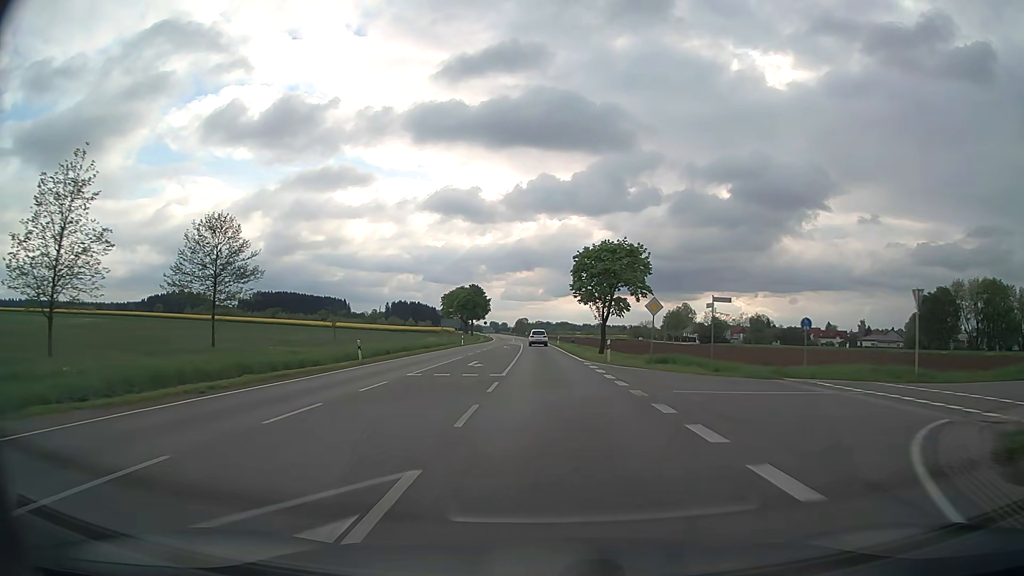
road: secondary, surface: asphalt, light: Day
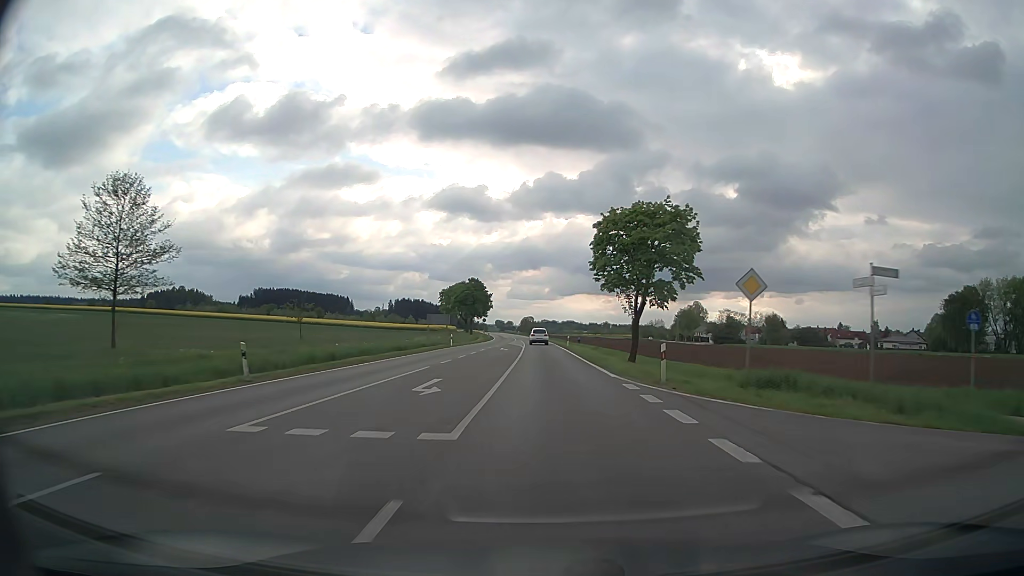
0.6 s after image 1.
(-0.1, +13.3) m; -1°
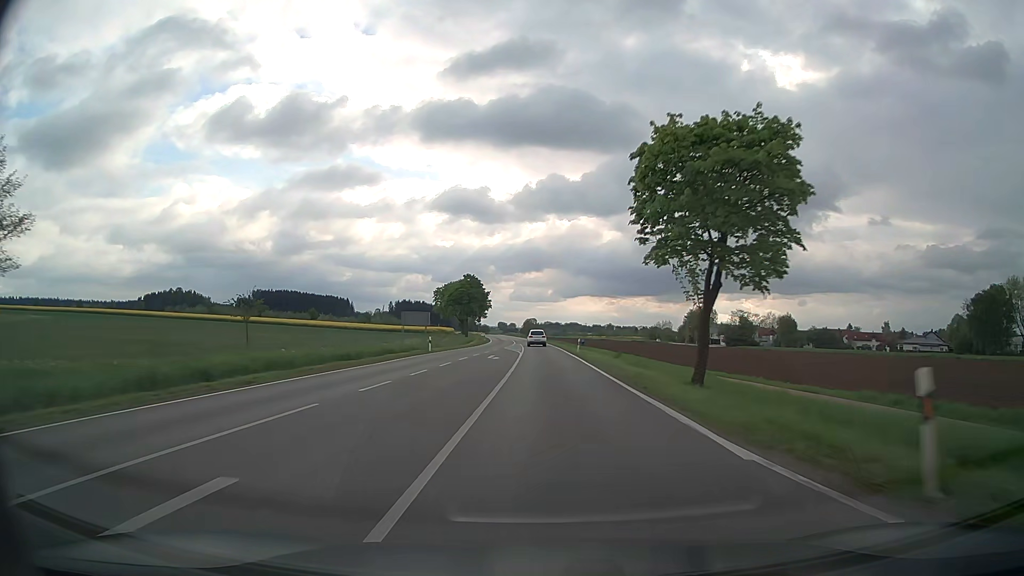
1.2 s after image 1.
(0.0, +13.3) m; 0°
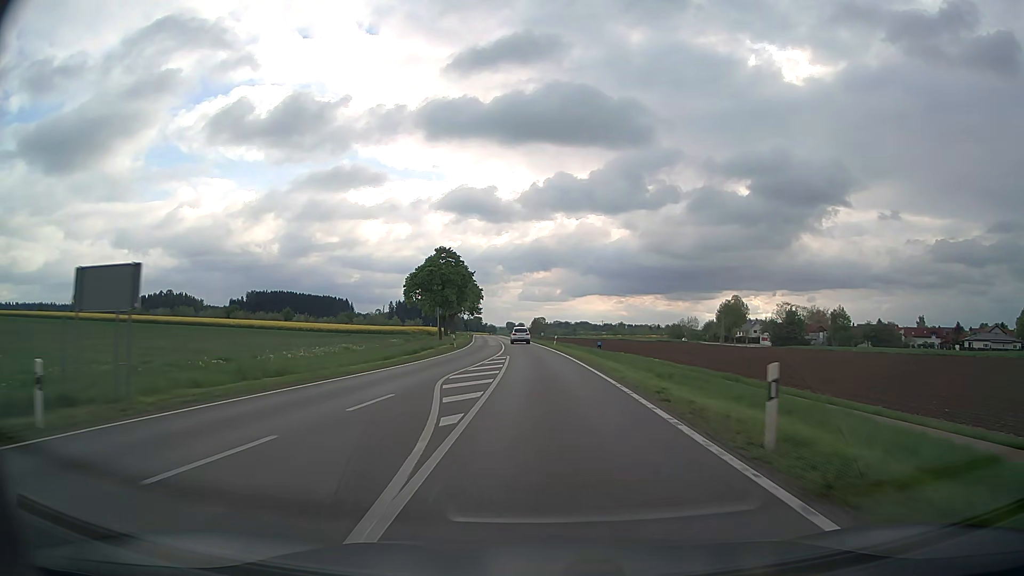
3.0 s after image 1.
(-0.1, +39.8) m; -1°
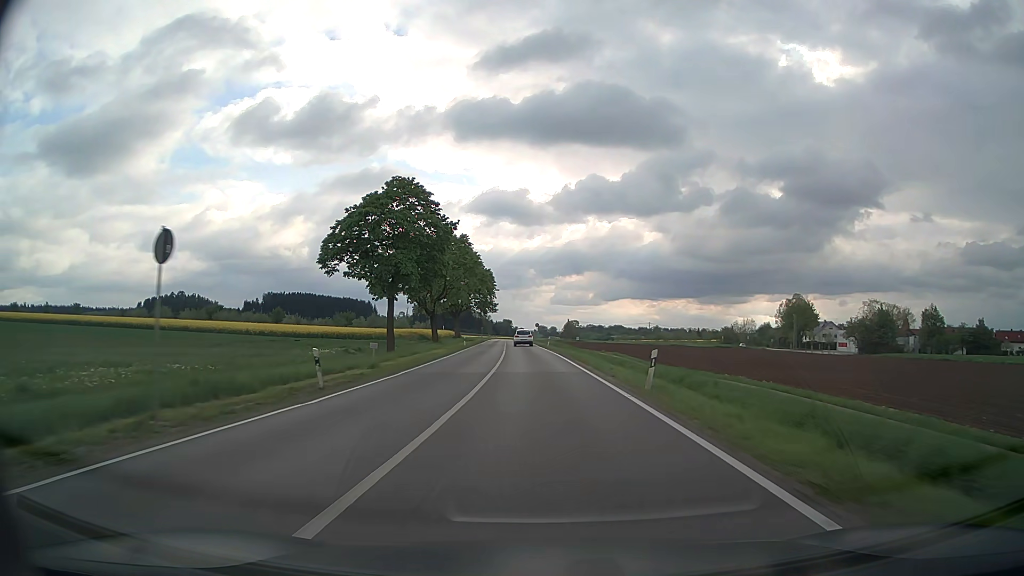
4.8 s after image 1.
(-0.9, +39.5) m; -3°
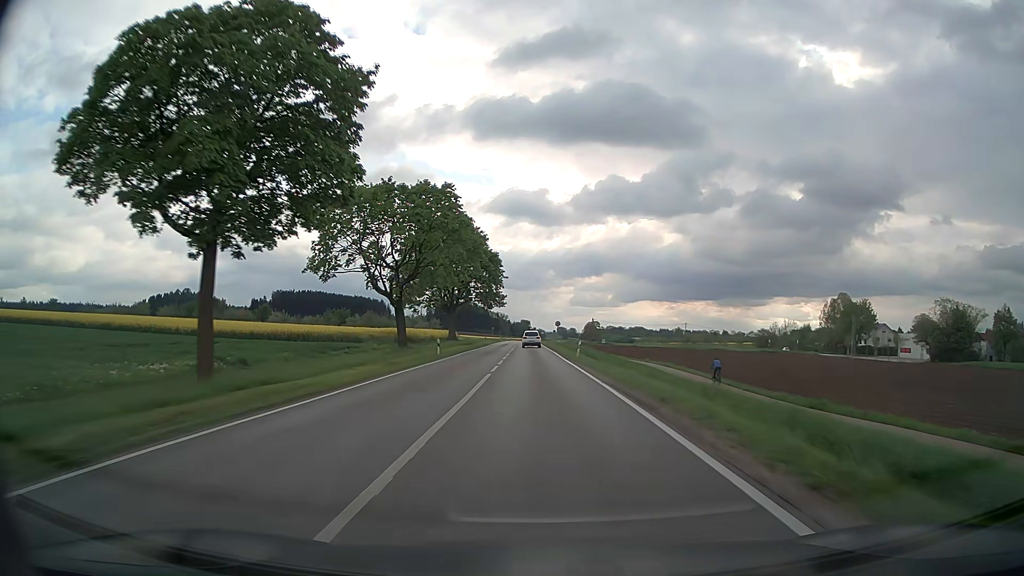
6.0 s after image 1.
(-0.4, +26.1) m; -2°
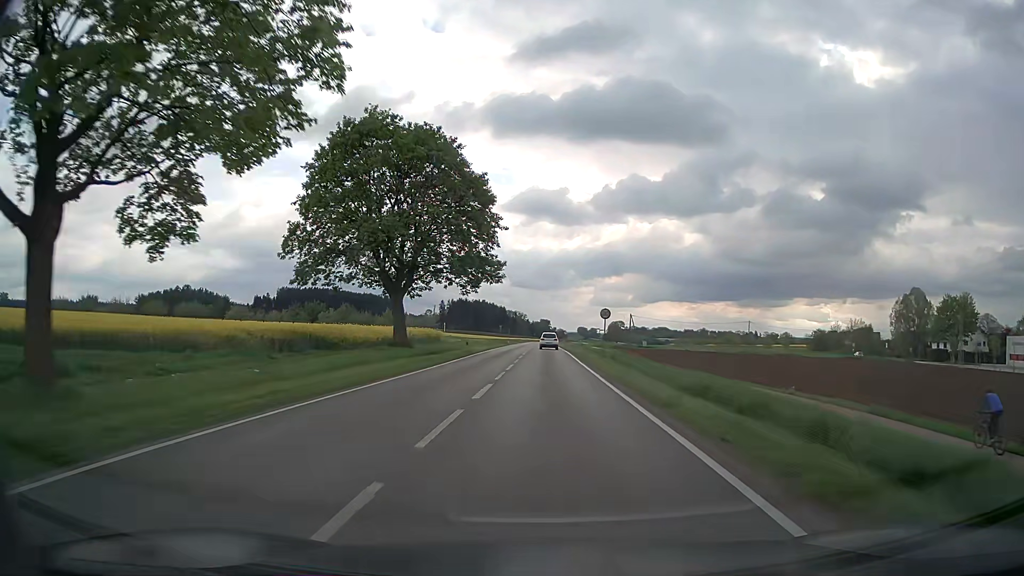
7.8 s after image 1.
(-0.6, +38.8) m; -2°
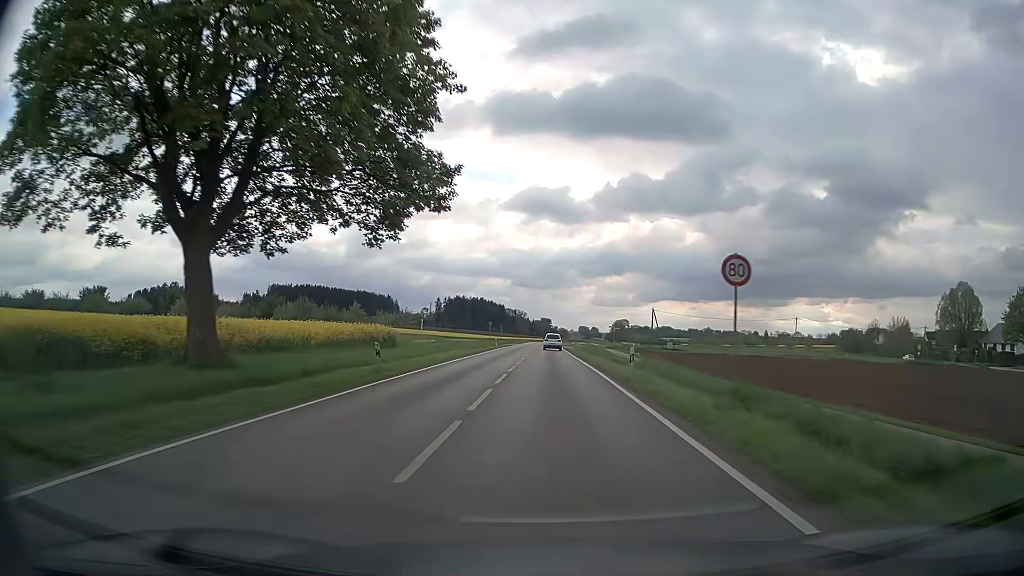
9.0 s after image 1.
(0.0, +25.7) m; 0°
(0, +10) (0, +20) (0, +30) (0, +40) (0, +50) (0, +60) (0, +70) (+1, +80) (+1, +90) (+1, +100) m
